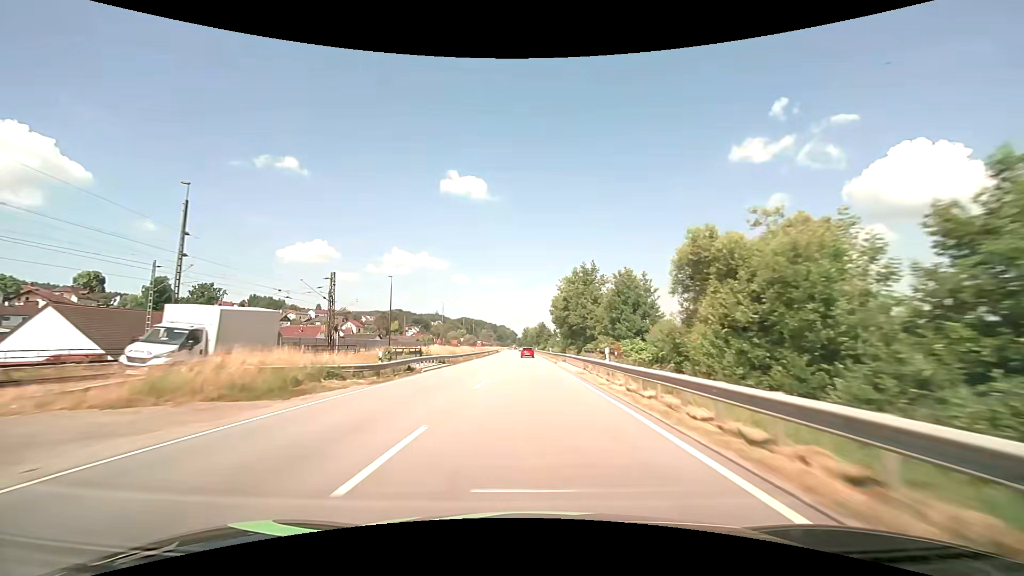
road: primary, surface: asphalt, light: Day
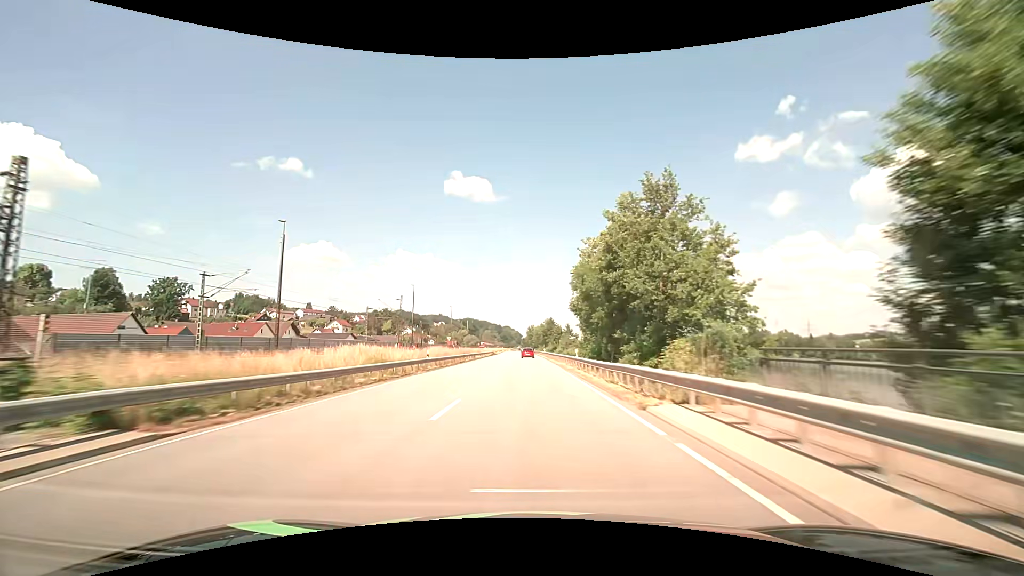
(-0.1, +31.5) m; -1°
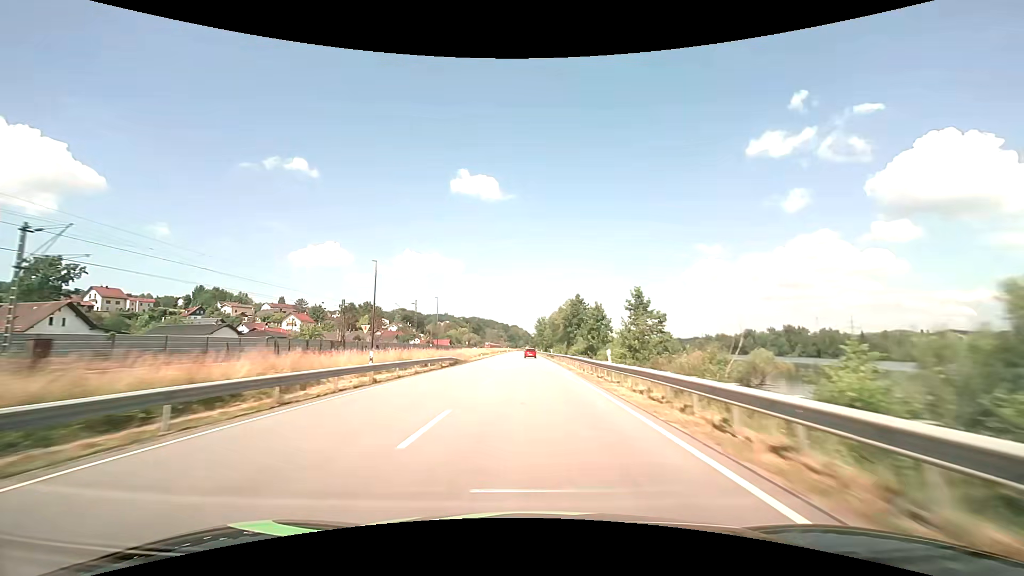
(-0.6, +63.1) m; -1°
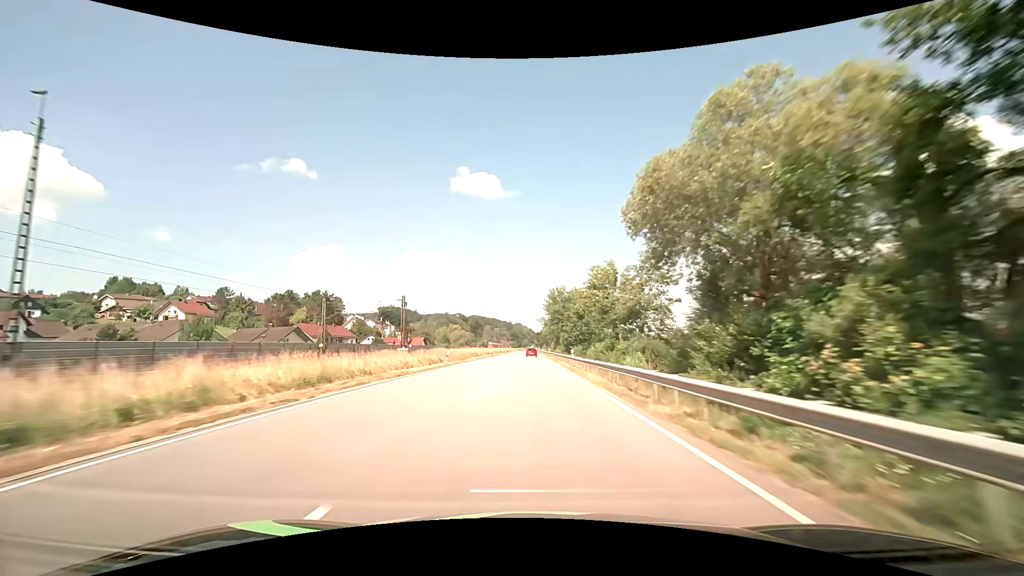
(-0.4, +78.9) m; -1°
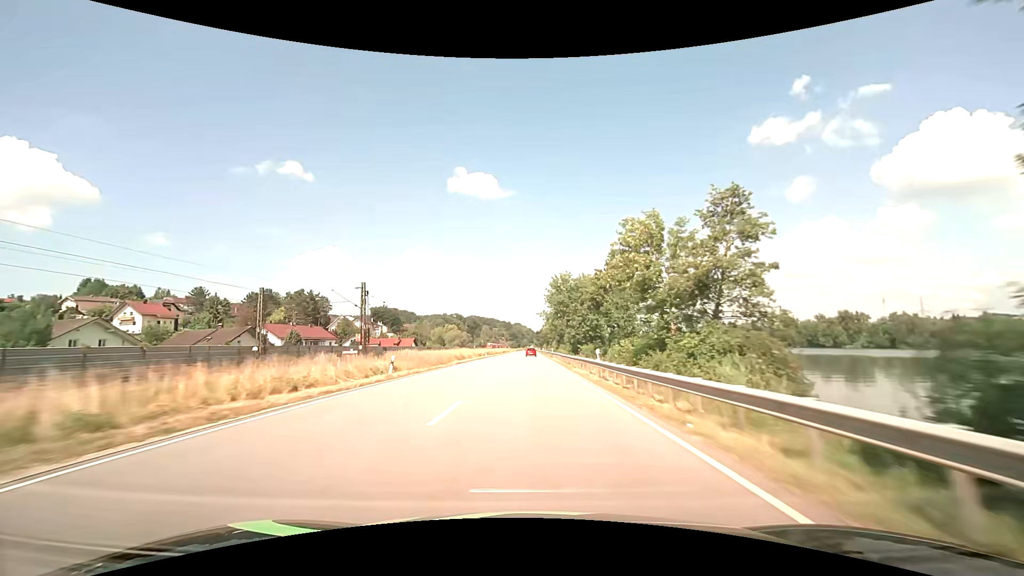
(0.0, +15.8) m; 0°
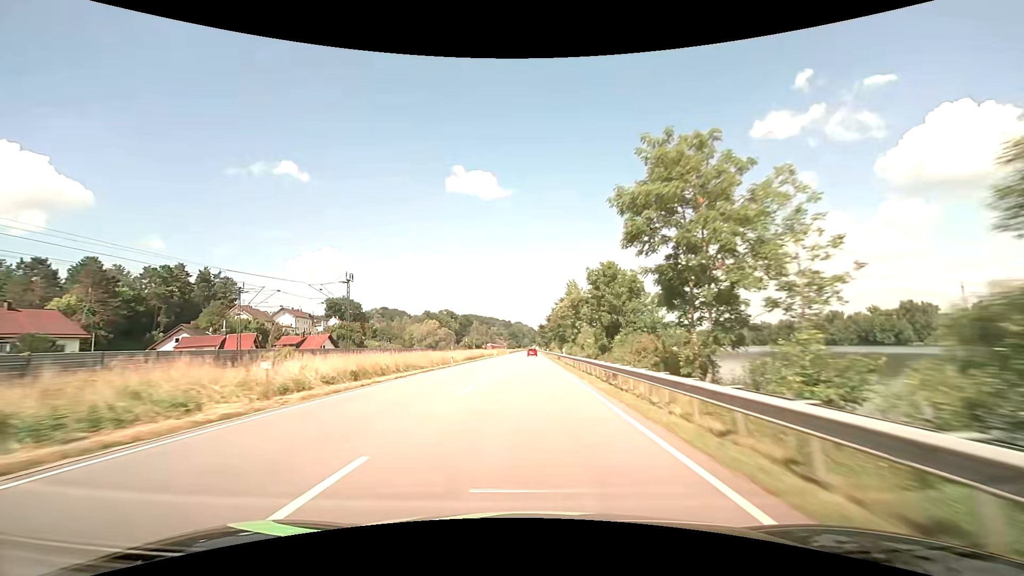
(-0.2, +78.9) m; 0°
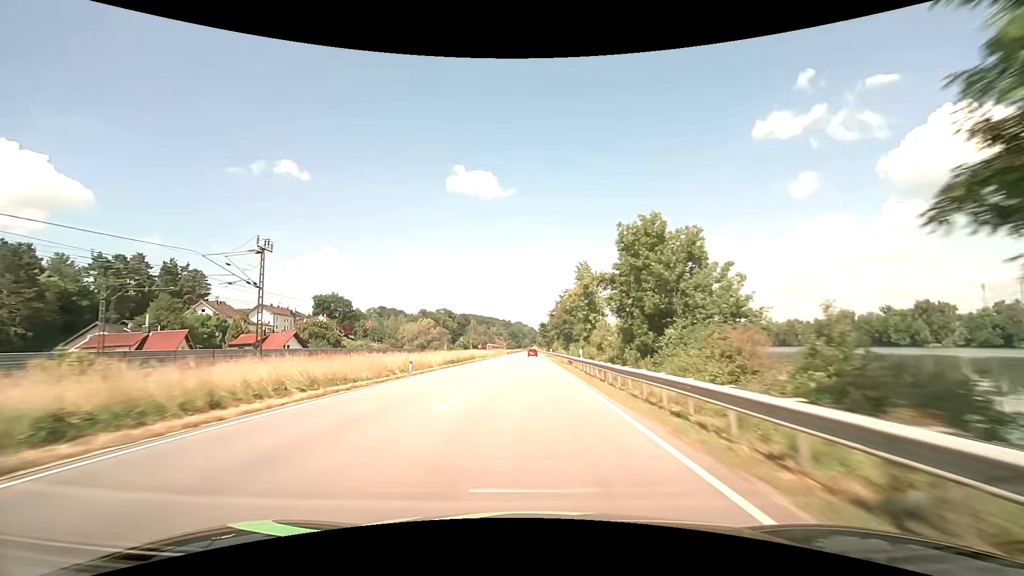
(0.0, +15.8) m; 0°
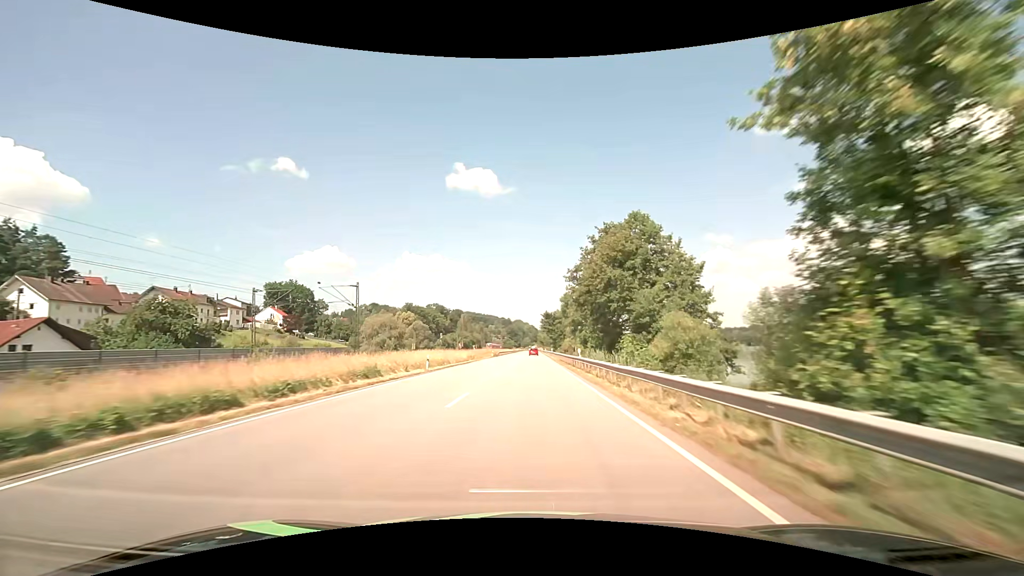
(-0.1, +47.4) m; 0°
(0, +10) (0, +20) (0, +30) (0, +40) (0, +50) (0, +60) (0, +70) (+1, +80) (+1, +90) (+1, +100) m
